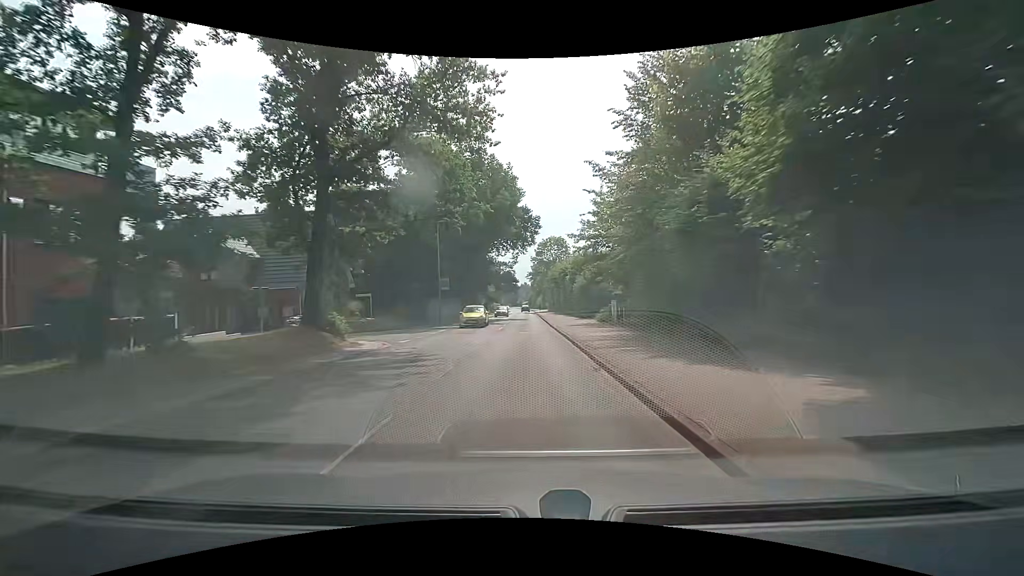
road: tertiary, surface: asphalt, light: Day
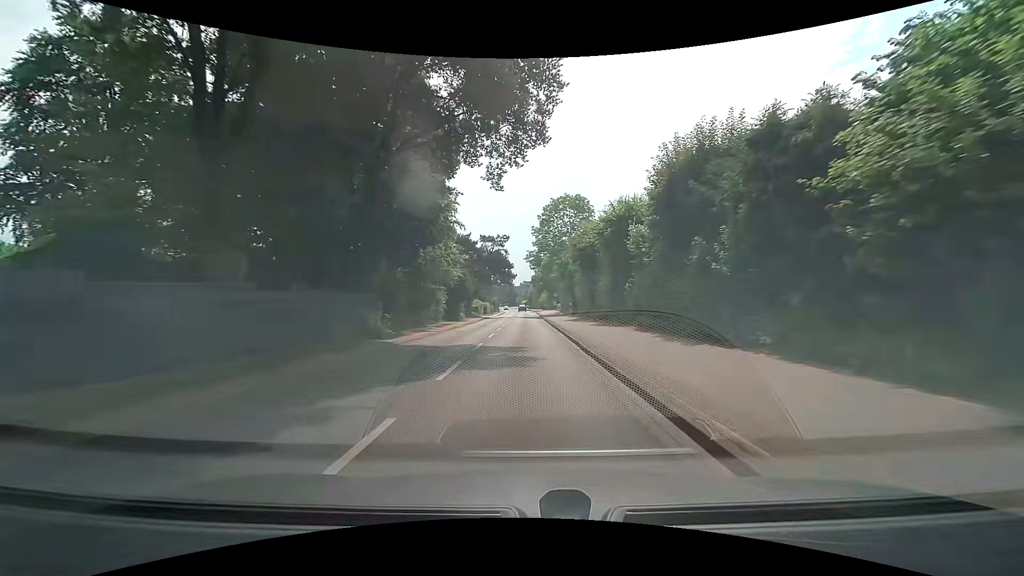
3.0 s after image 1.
(-0.2, +38.3) m; 0°
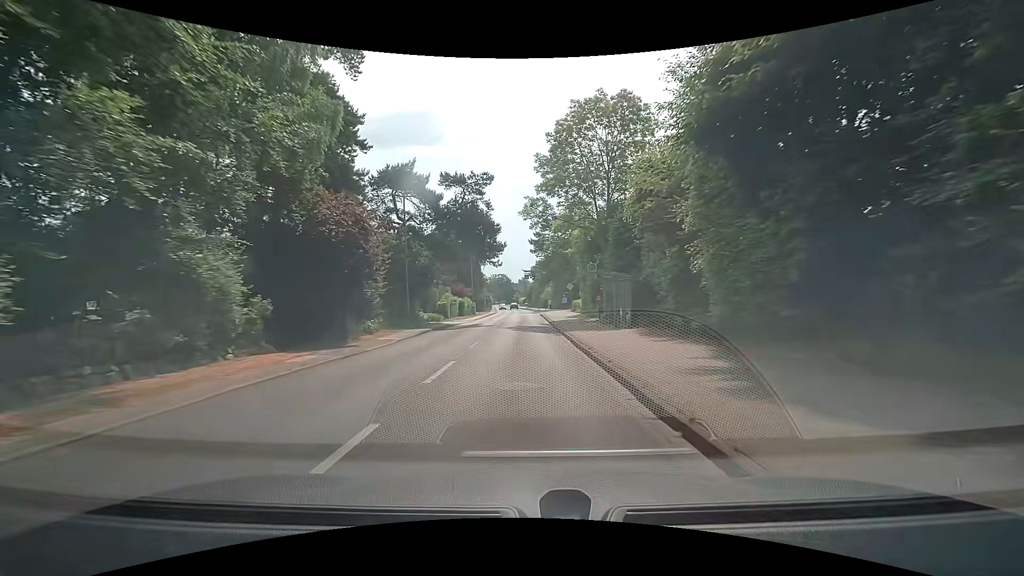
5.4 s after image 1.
(+0.1, +30.6) m; 0°
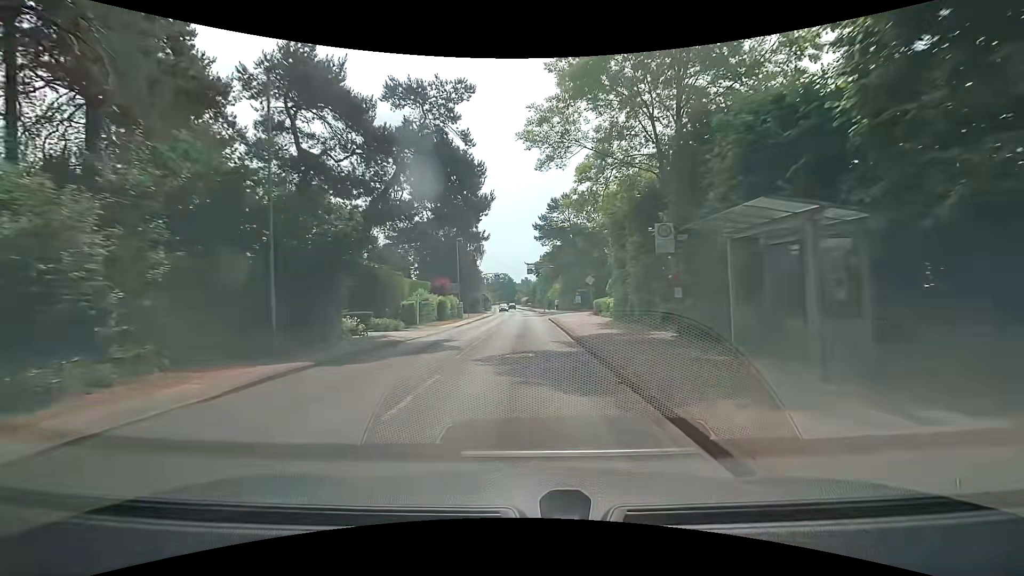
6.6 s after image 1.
(-0.1, +15.3) m; 0°
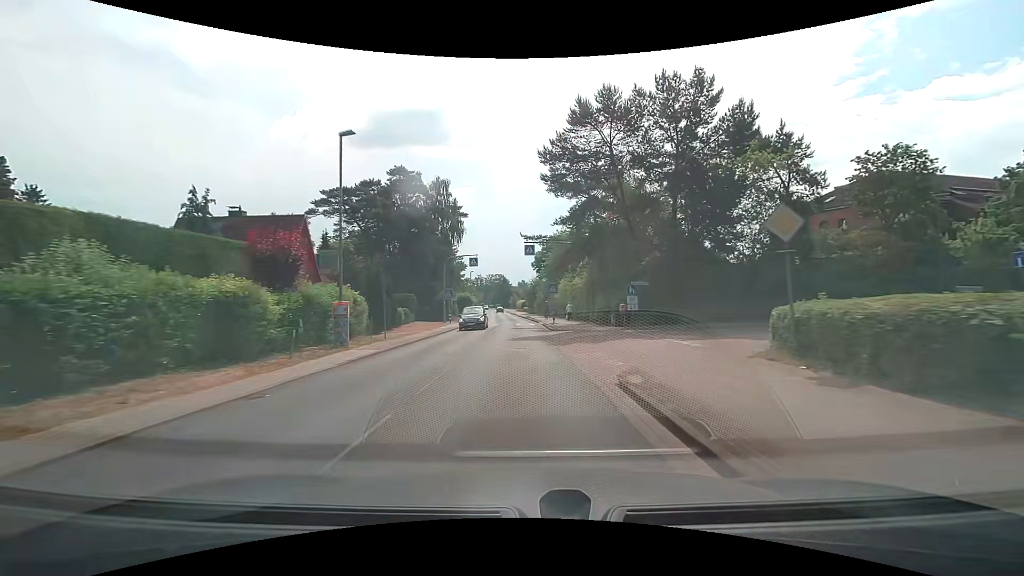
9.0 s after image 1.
(-0.4, +30.5) m; -1°
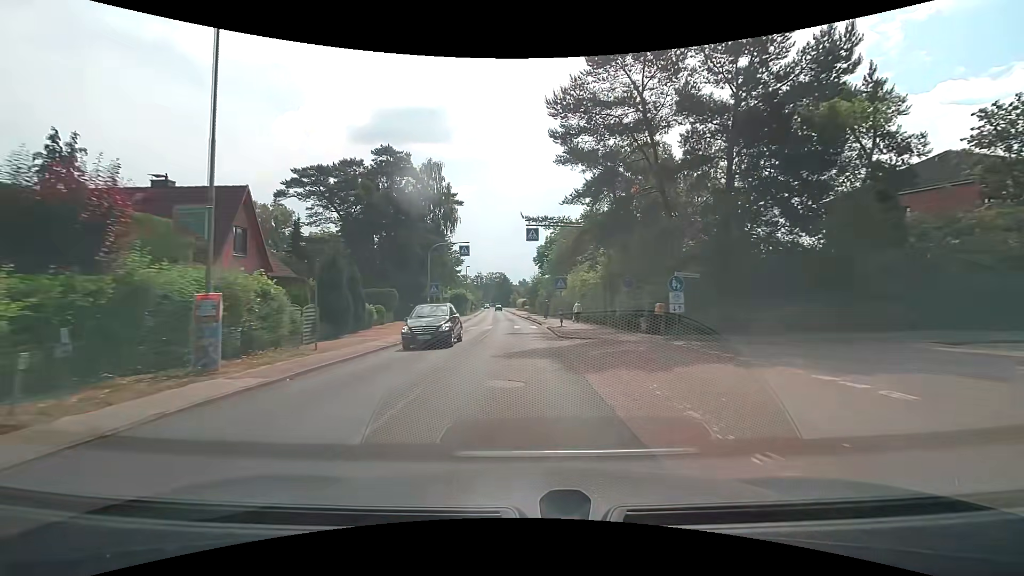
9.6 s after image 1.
(0.0, +7.6) m; 0°
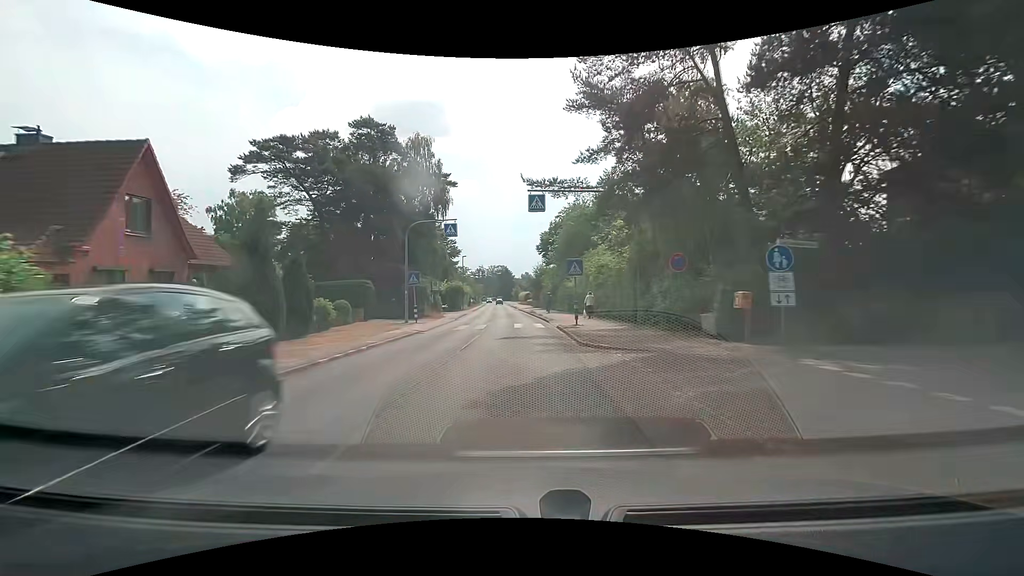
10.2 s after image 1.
(0.0, +7.5) m; 0°
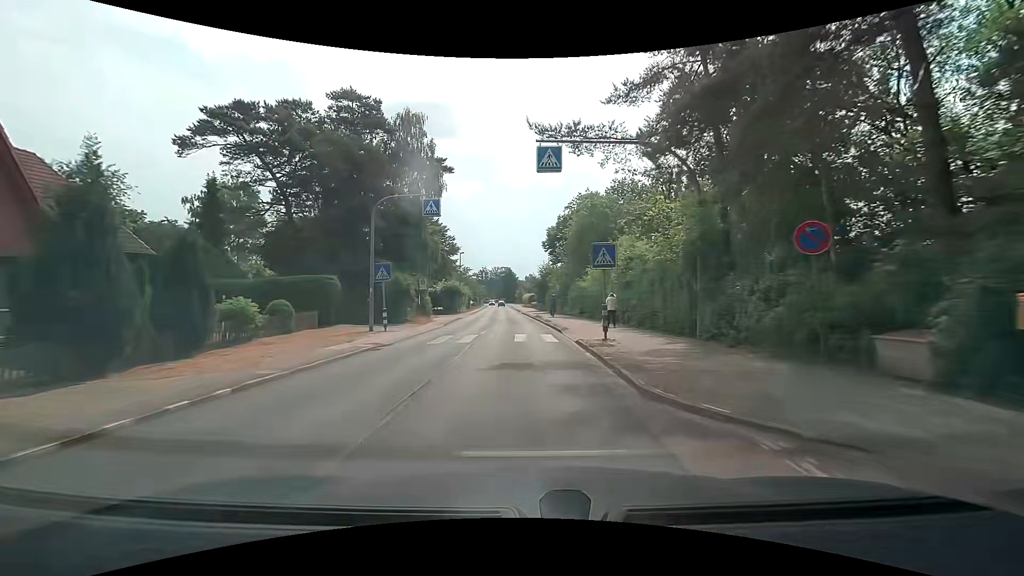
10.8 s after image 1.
(0.0, +7.3) m; 0°
(0, +10) (0, +20) (-1, +30) (-1, +40) (-2, +50) (-2, +60) (-3, +70) (-3, +80) (-4, +90) (-4, +100) m
